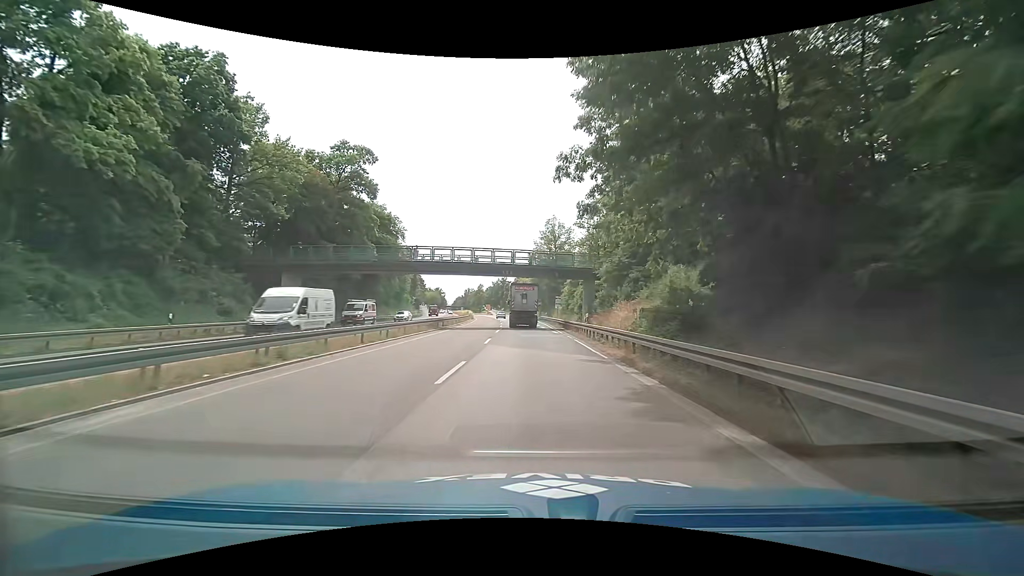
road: trunk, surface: asphalt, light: Day
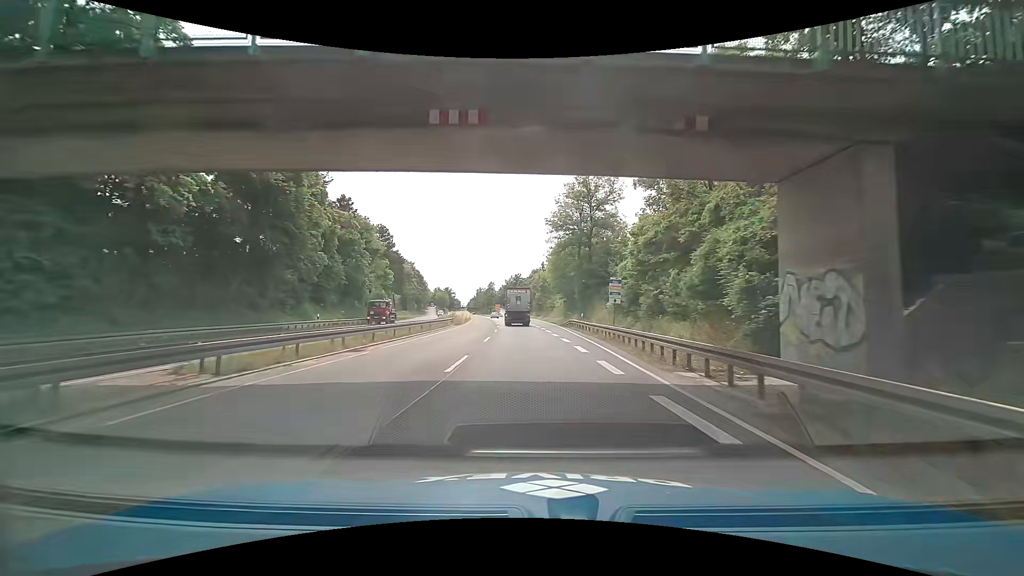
(-0.5, +34.4) m; -2°
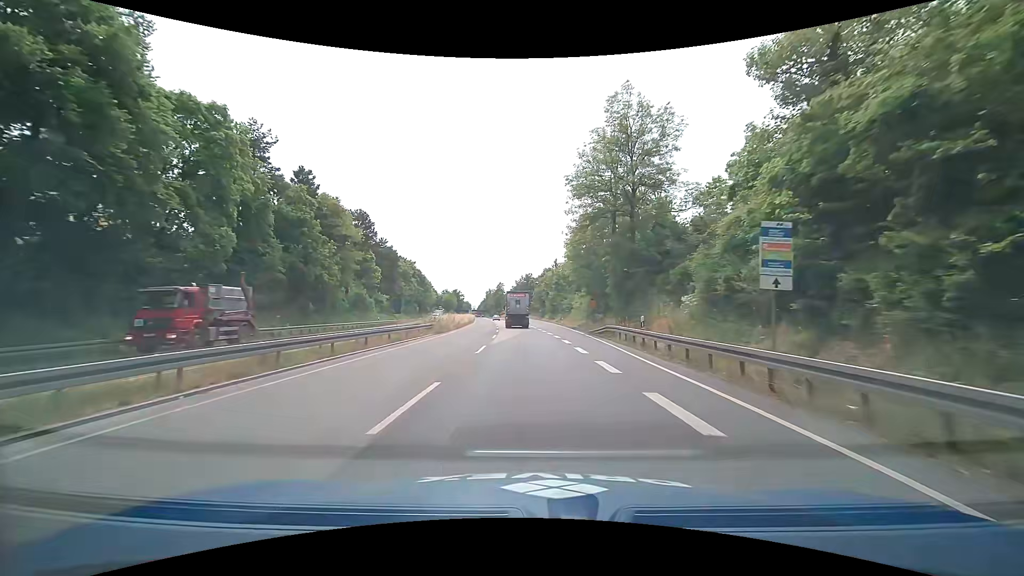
(-0.2, +17.7) m; -3°
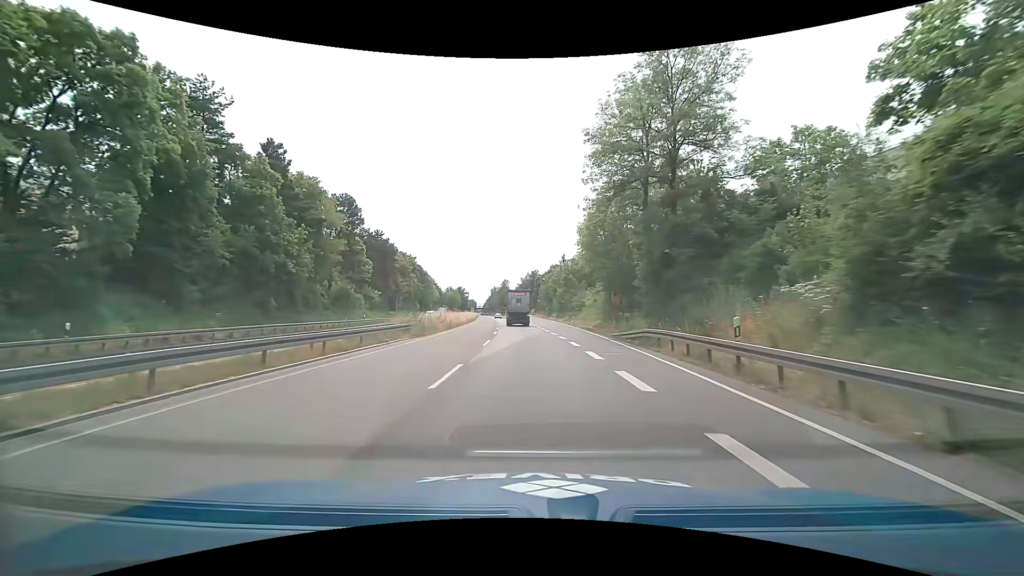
(+0.1, +9.0) m; 0°
(0, +10) (0, +20) (-1, +30) (-1, +40) (-1, +50) (-2, +60) (-3, +70) (-4, +80) (-4, +90) (-5, +100) m
